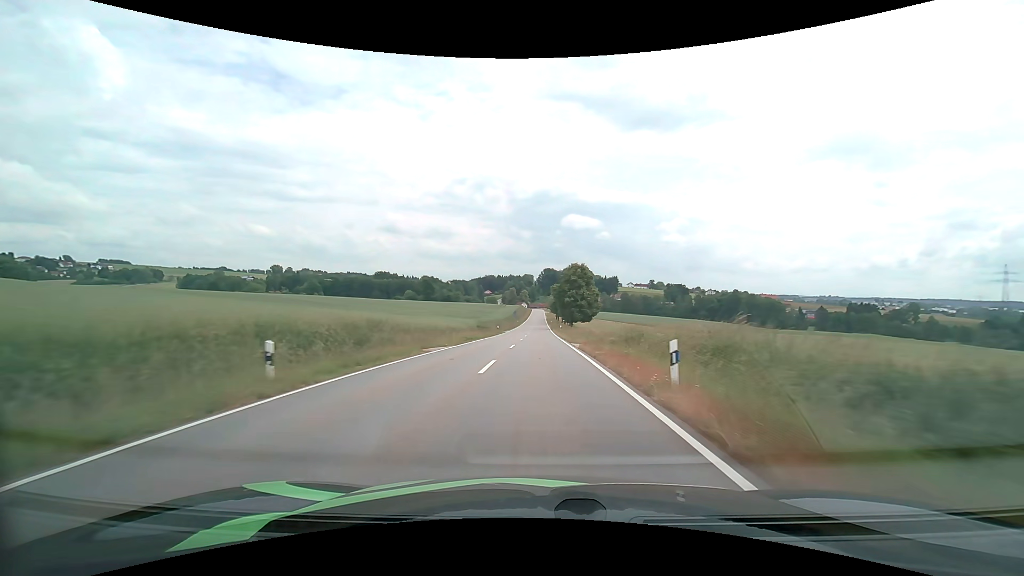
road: tertiary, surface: asphalt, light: Day
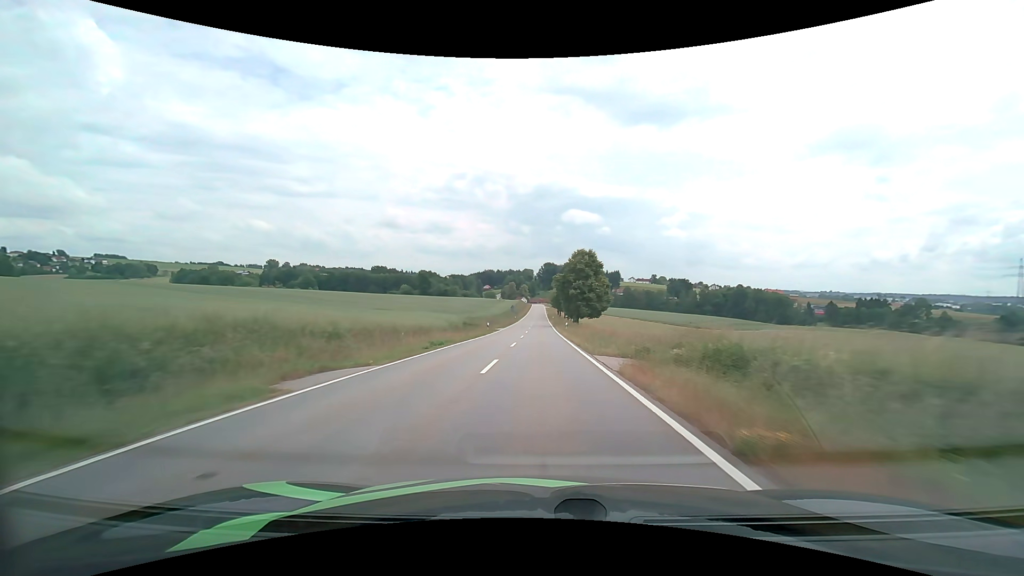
(0.0, +12.4) m; 0°
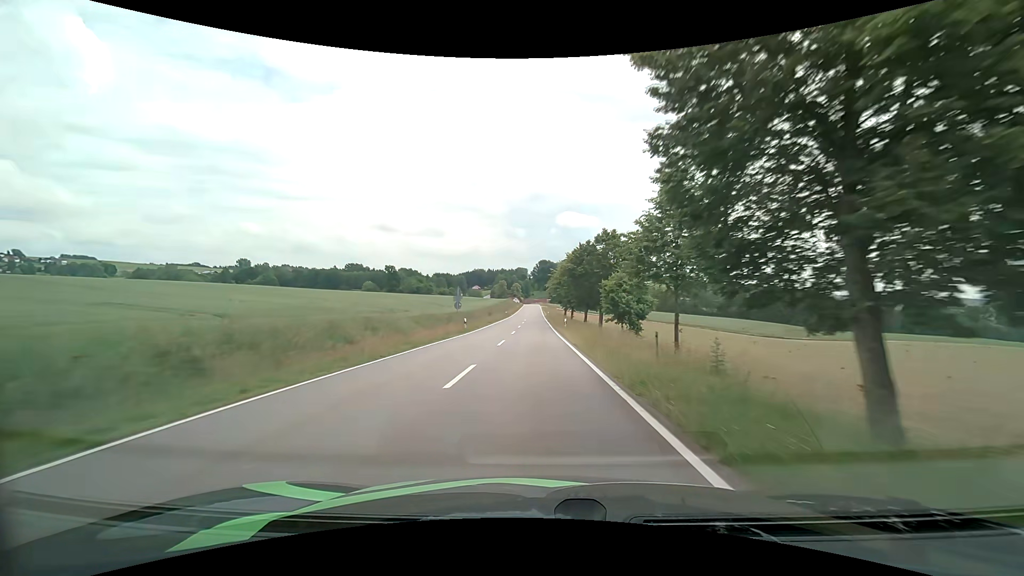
(+0.5, +65.0) m; +1°
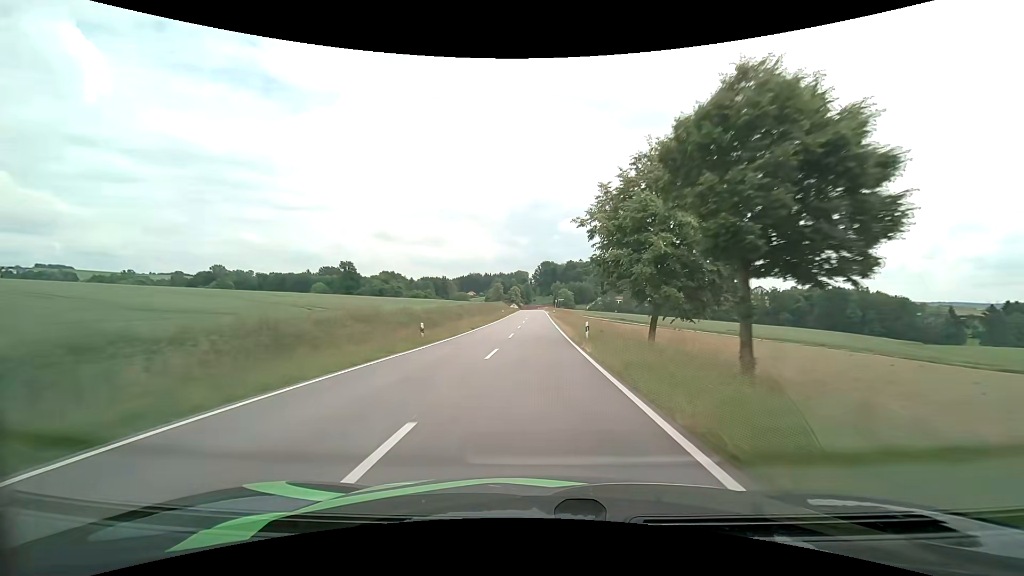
(-0.4, +68.5) m; 0°
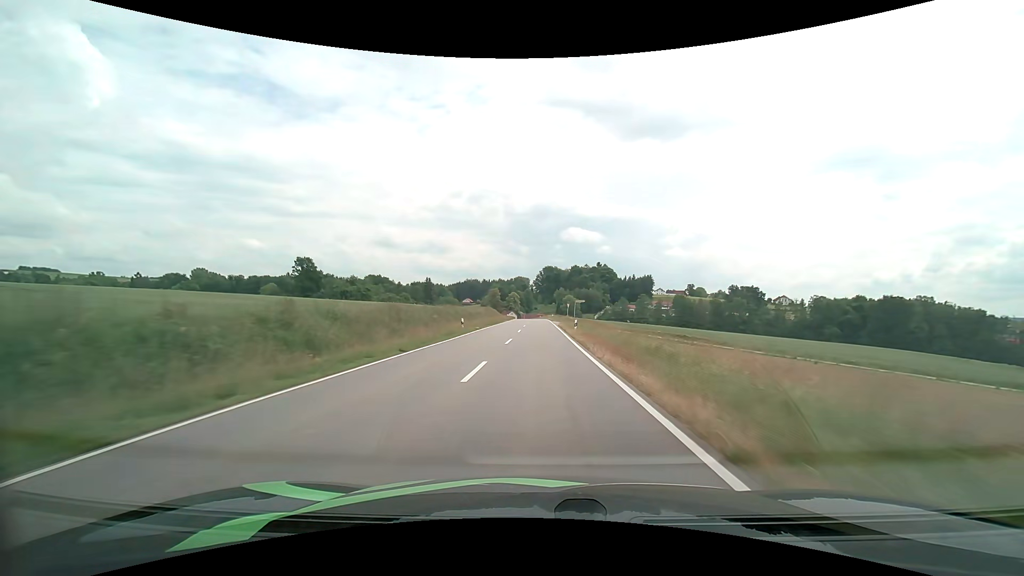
(-0.2, +41.8) m; 0°
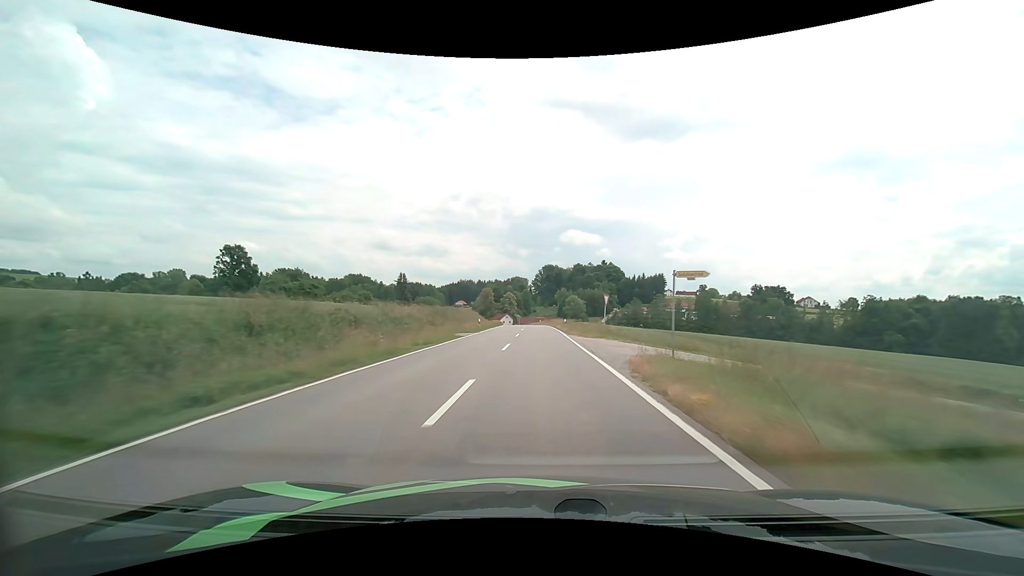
(0.0, +40.7) m; 0°
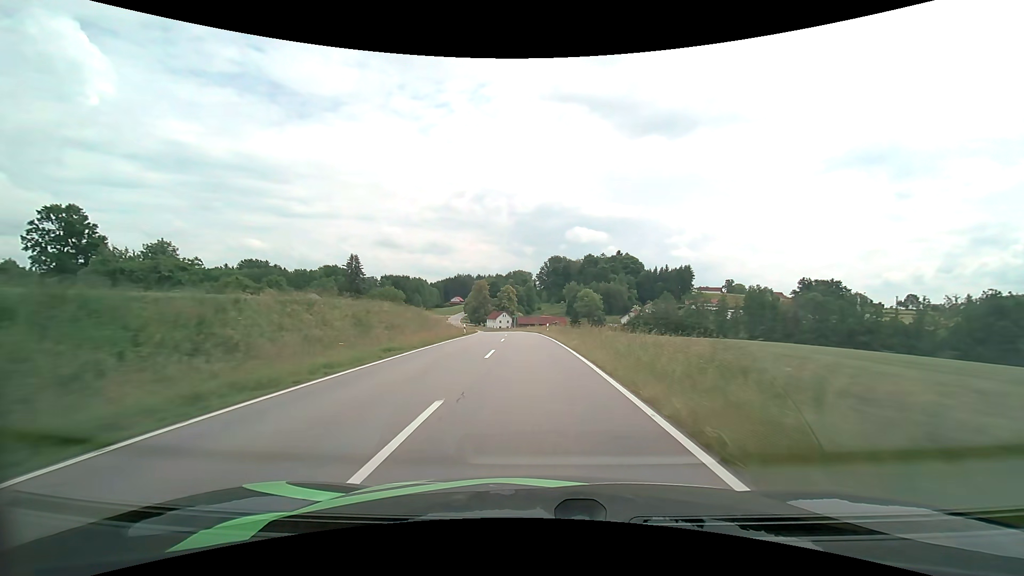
(+0.1, +51.3) m; 0°
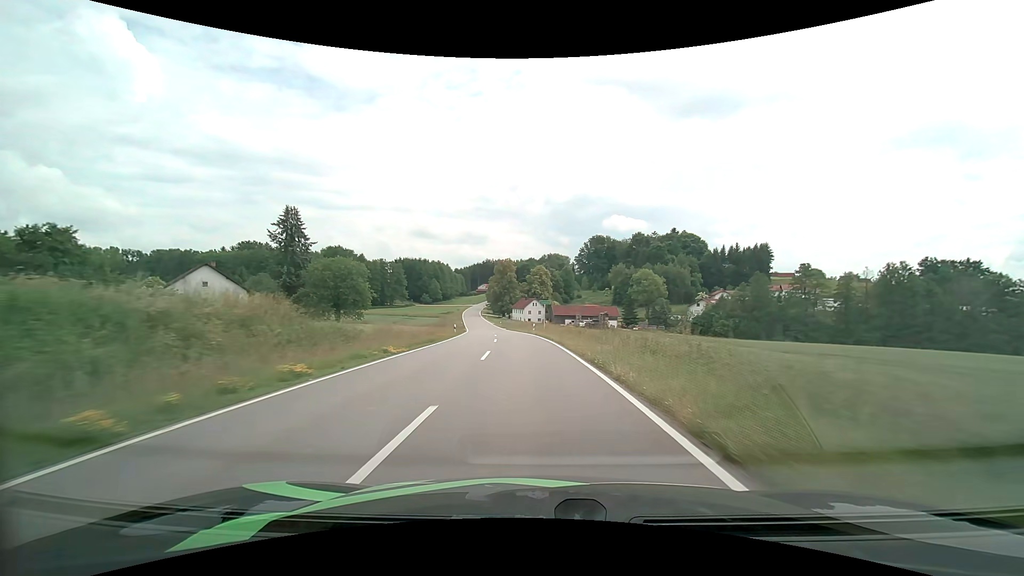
(-1.6, +50.2) m; -4°
(0, +10) (0, +20) (-1, +30) (-2, +40) (-3, +50) (-4, +60) (-5, +70) (-7, +80) (-8, +90) (-10, +99) m
